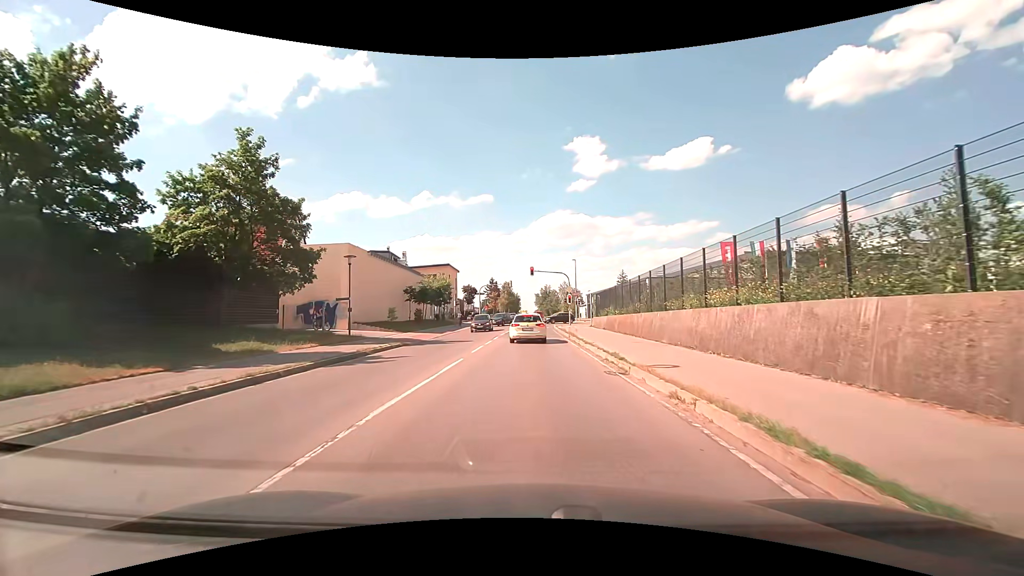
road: secondary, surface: asphalt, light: Day
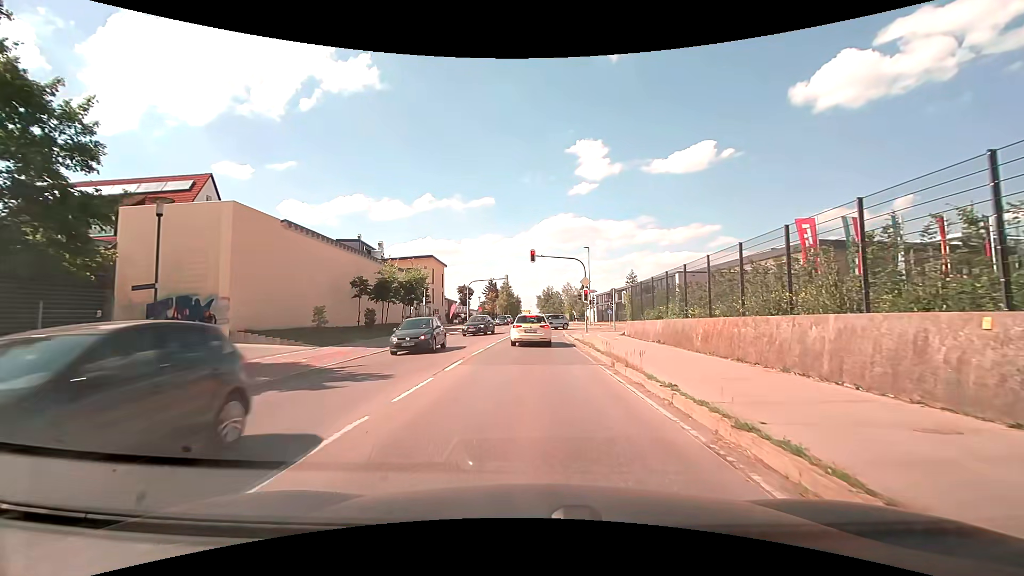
(0.0, +15.6) m; 0°
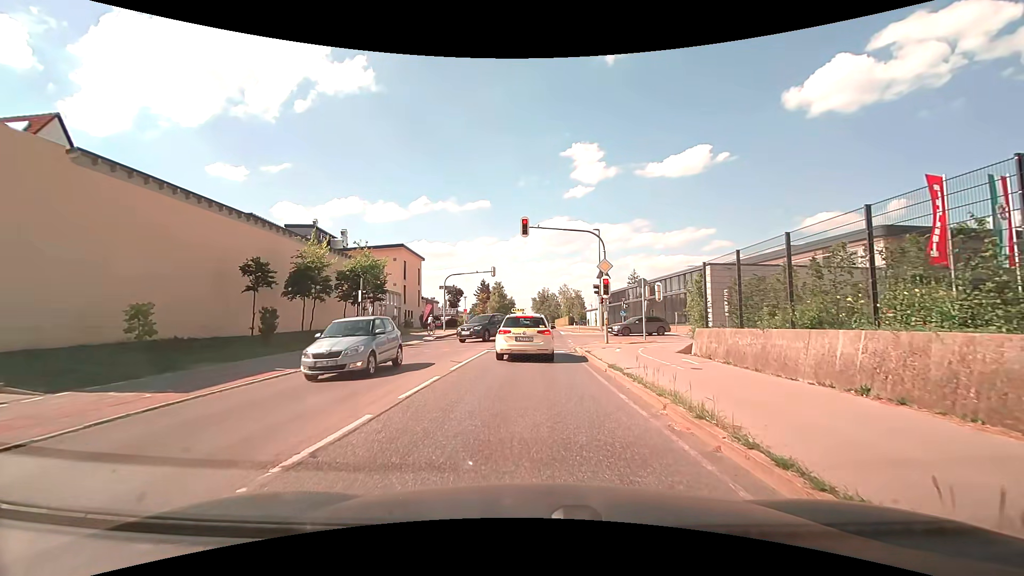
(+0.1, +13.0) m; +1°
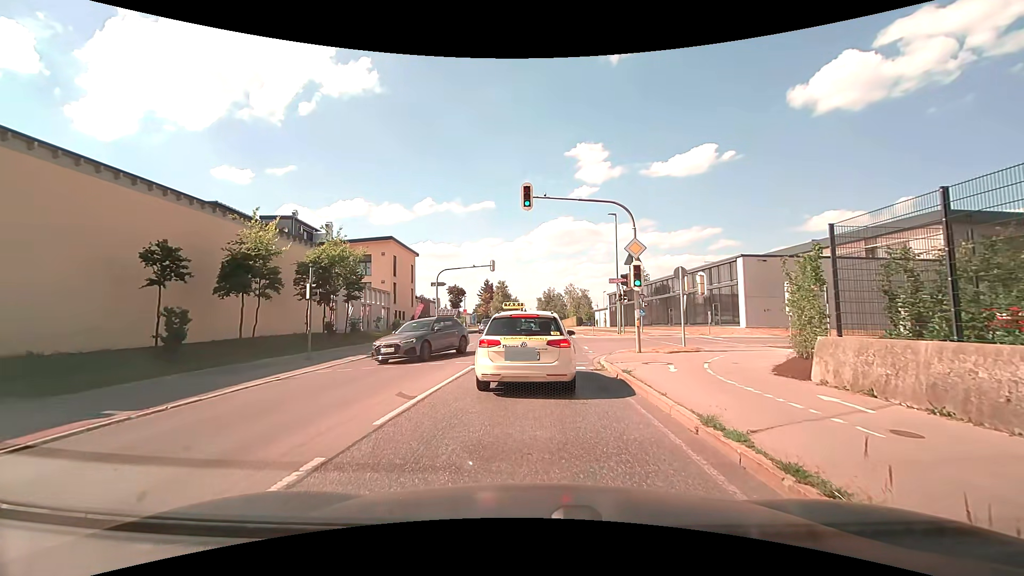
(0.0, +6.3) m; -1°
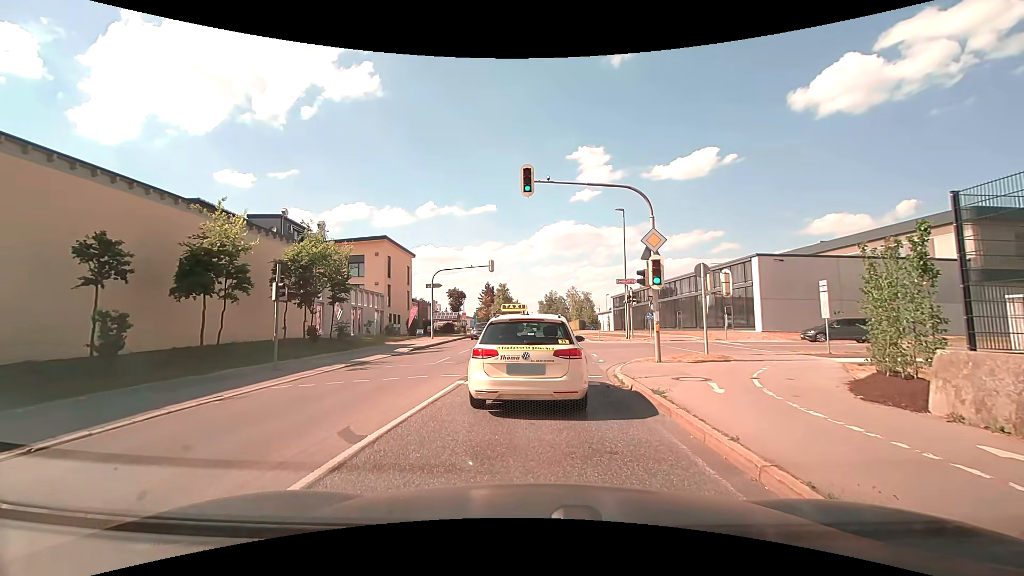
(0.0, +2.6) m; 0°
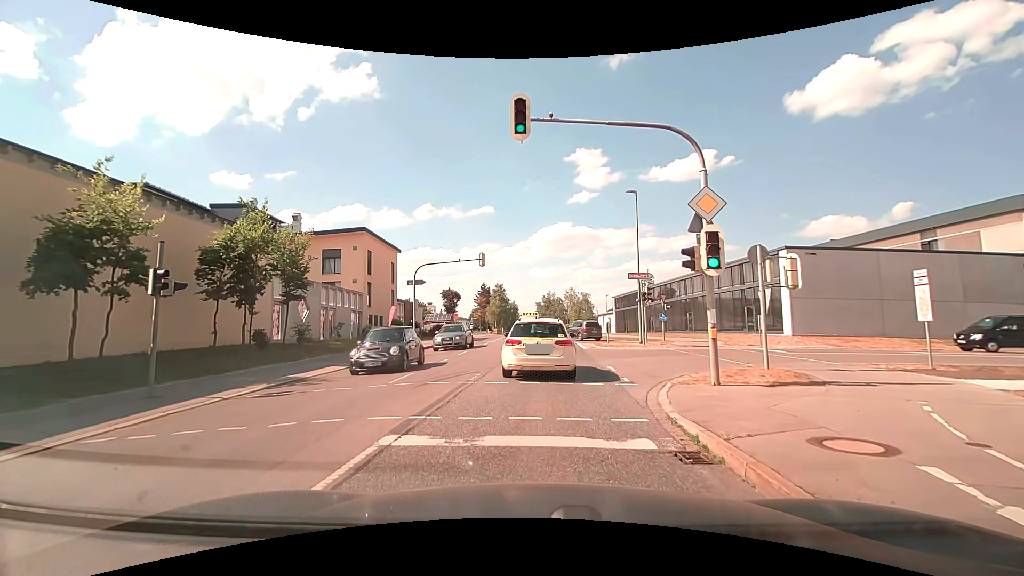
(0.0, +5.4) m; 0°
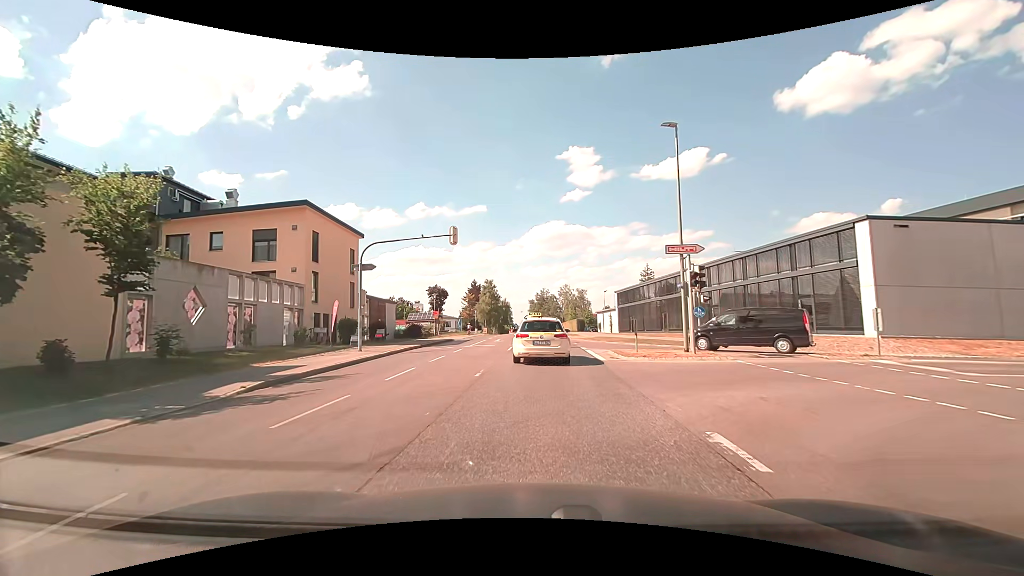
(+0.1, +10.0) m; 0°
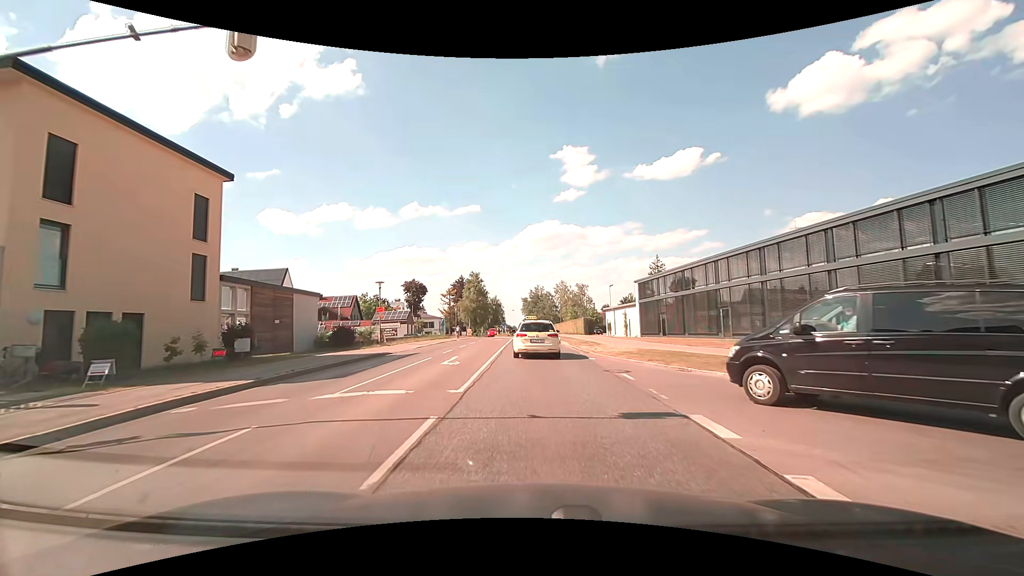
(+0.1, +19.5) m; +1°
(0, +10) (0, +20) (0, +30) (0, +40) (0, +50) (0, +60) (-1, +70) (-2, +80) (-3, +90) (-4, +100) m
